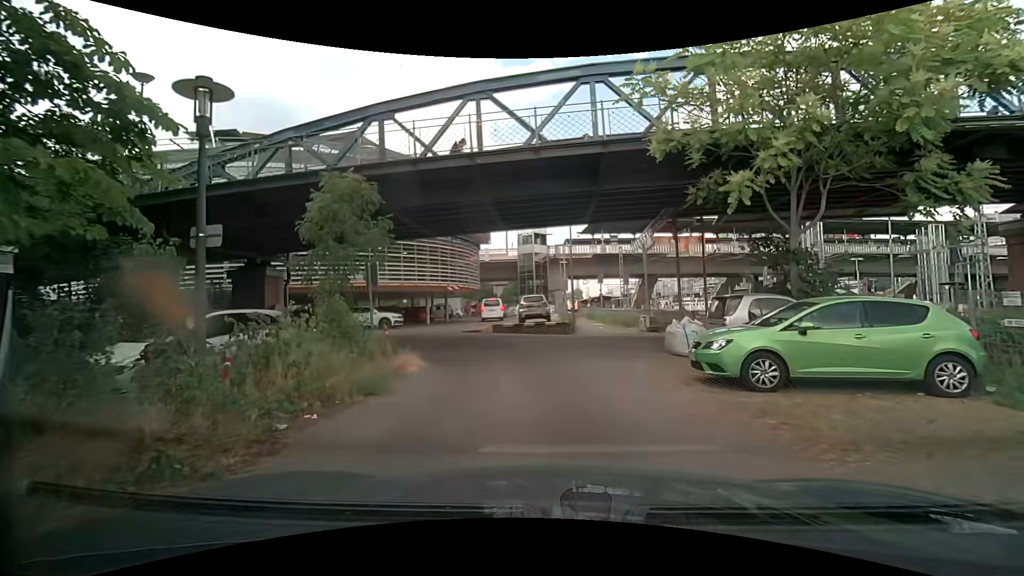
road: service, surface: paving_stones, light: Day
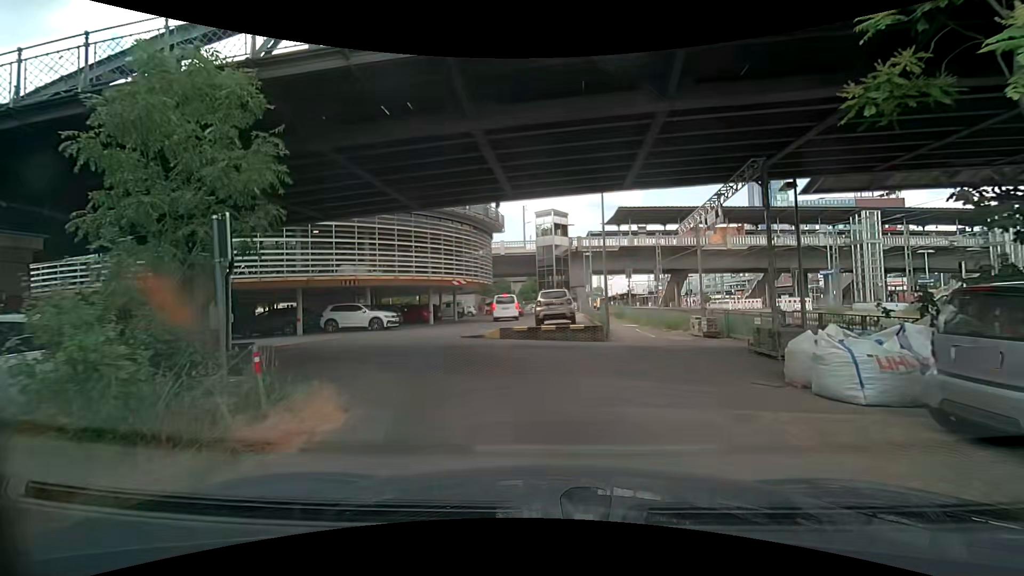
(0.0, +5.8) m; -1°
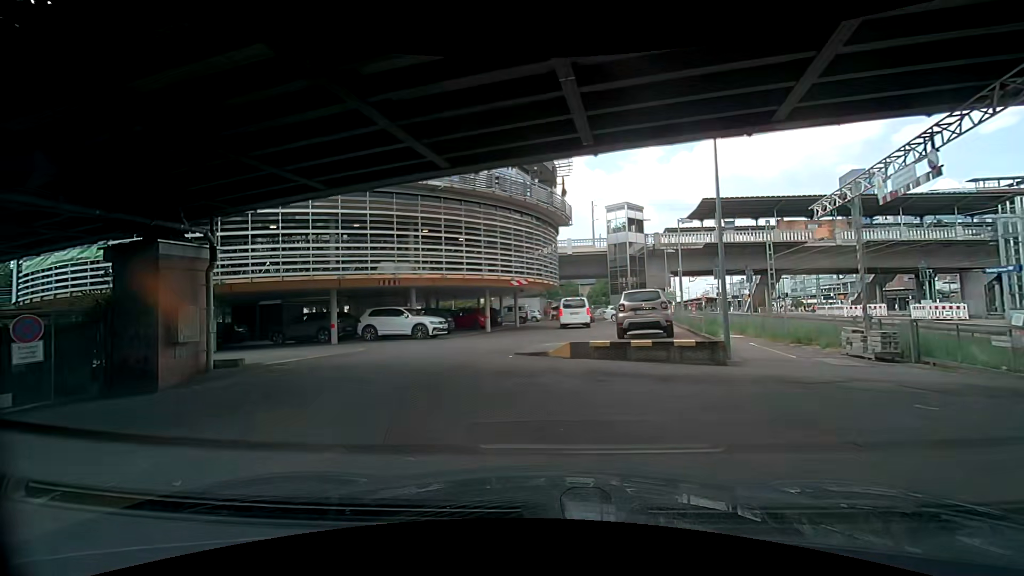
(-0.3, +5.2) m; -6°
